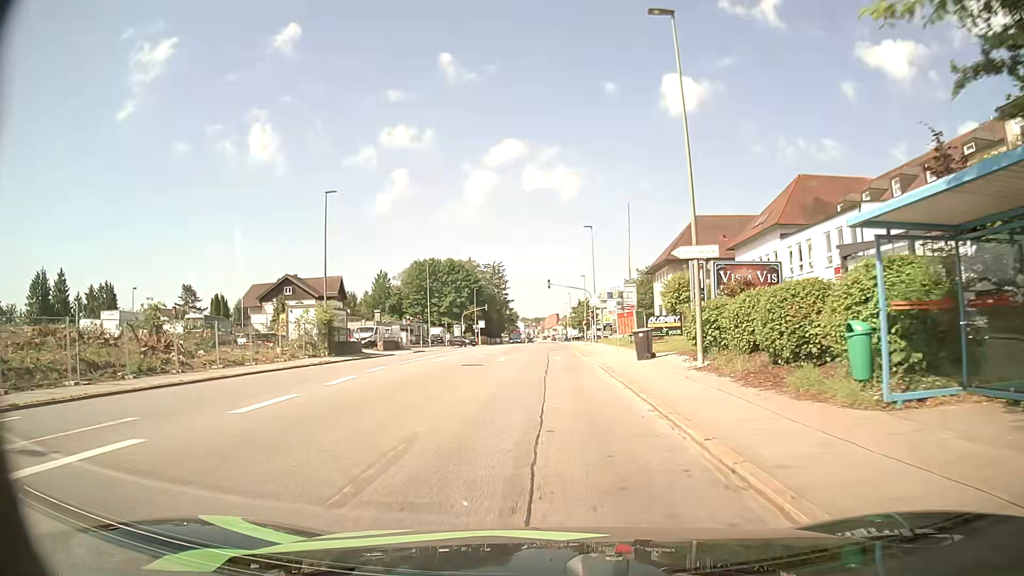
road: tertiary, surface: asphalt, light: Day
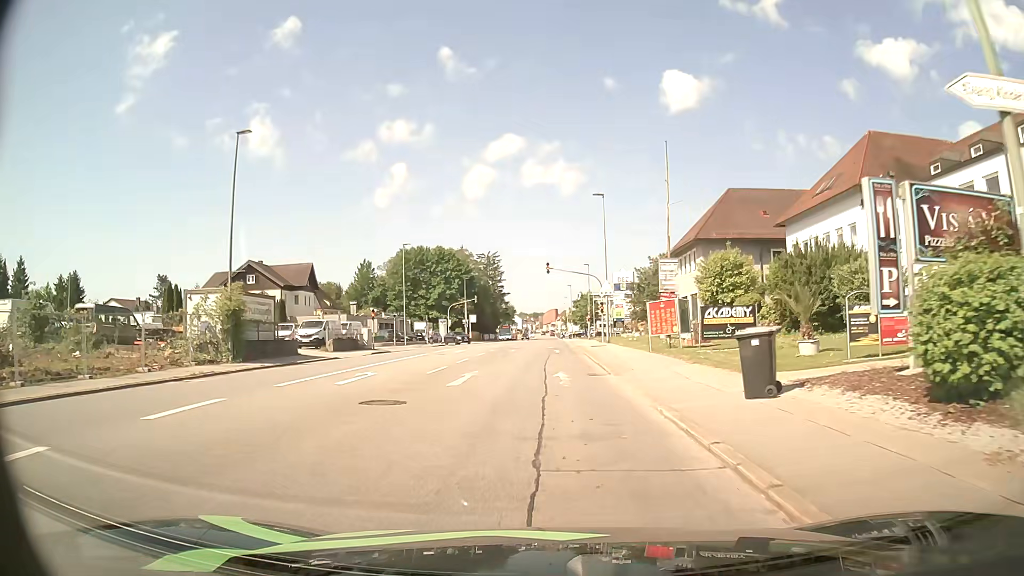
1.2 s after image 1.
(+0.1, +13.2) m; 0°
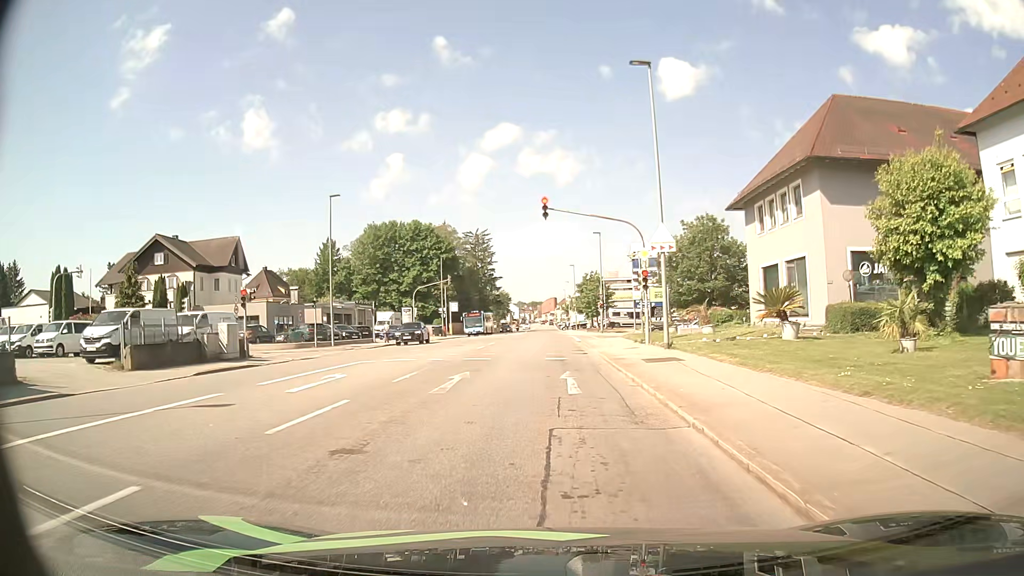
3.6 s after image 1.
(0.0, +22.5) m; 0°
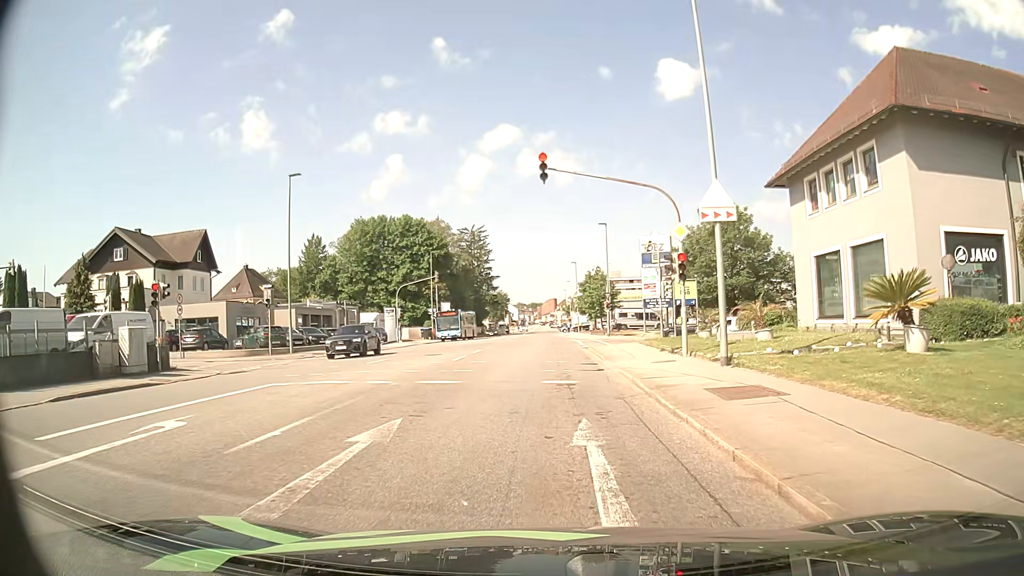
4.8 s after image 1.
(0.0, +7.4) m; 0°
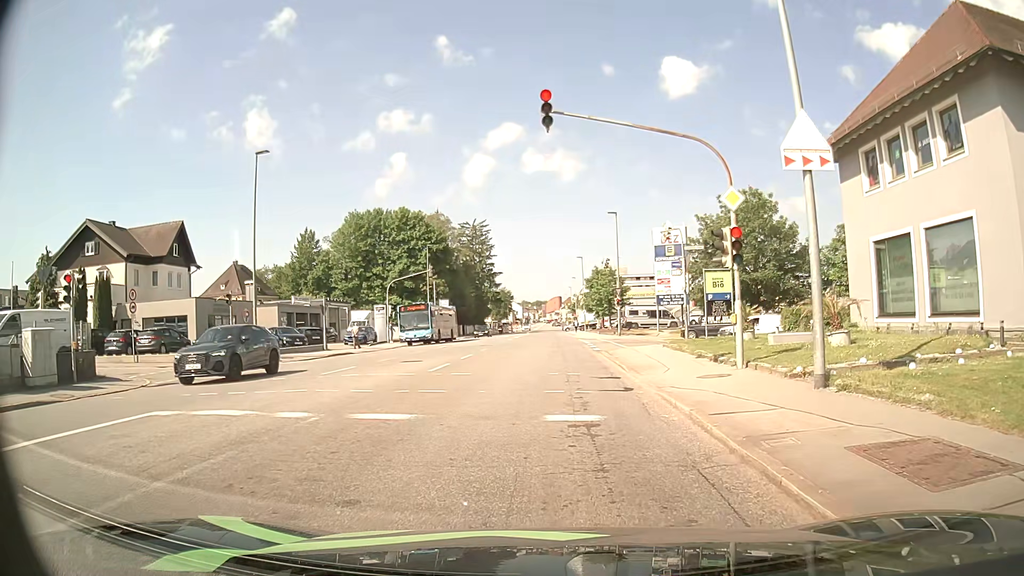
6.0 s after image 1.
(0.0, +5.1) m; -2°
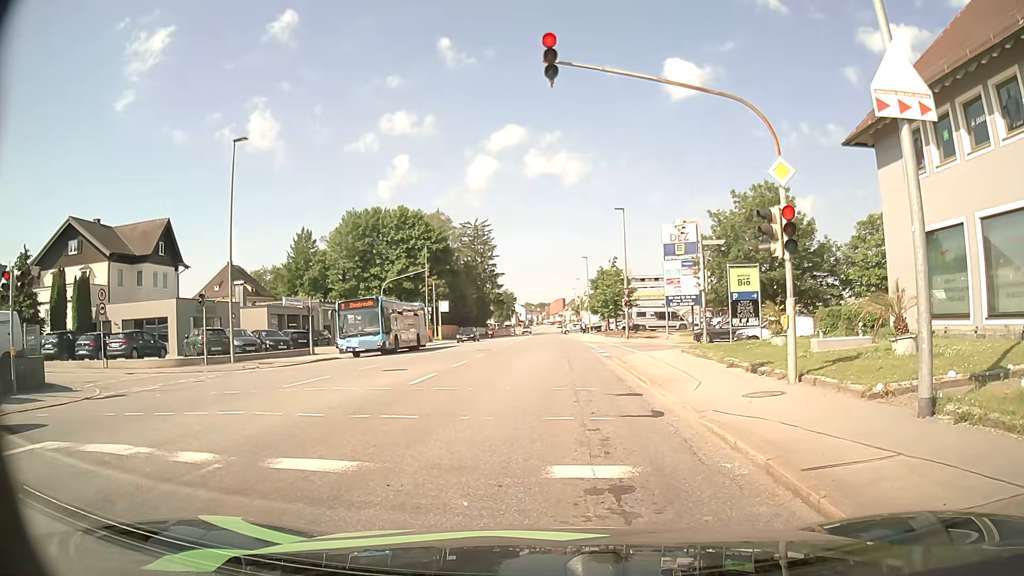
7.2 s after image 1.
(0.0, +2.8) m; 0°
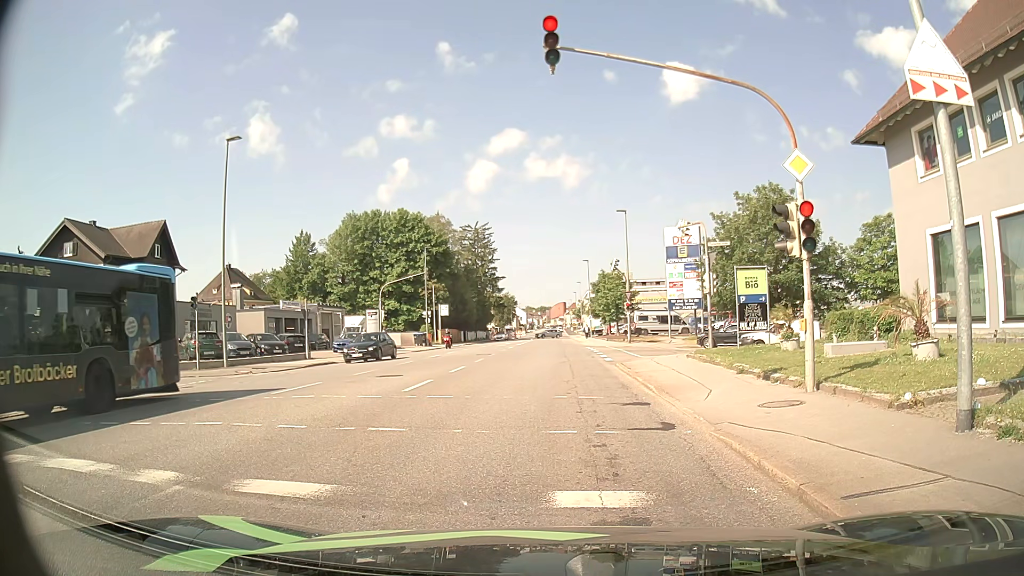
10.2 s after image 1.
(0.0, +0.8) m; 0°
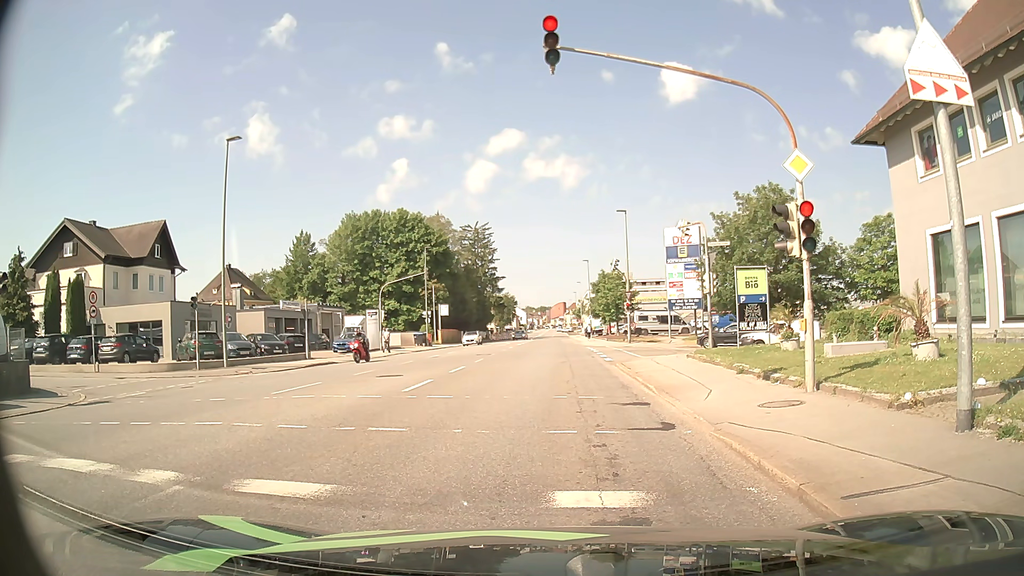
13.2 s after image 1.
(0.0, 0.0) m; 0°
(0, +10) (0, +20) (+1, +30) (+1, +40) (+1, +50) (+1, +60) (+1, +70) (+2, +80) (+2, +90) (+2, +100) m
